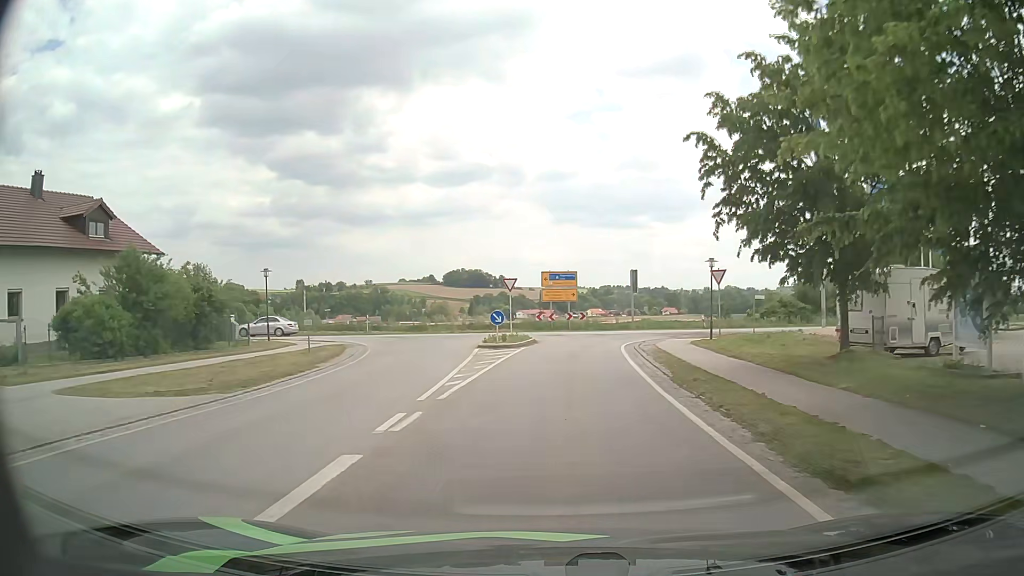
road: secondary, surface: asphalt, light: Day
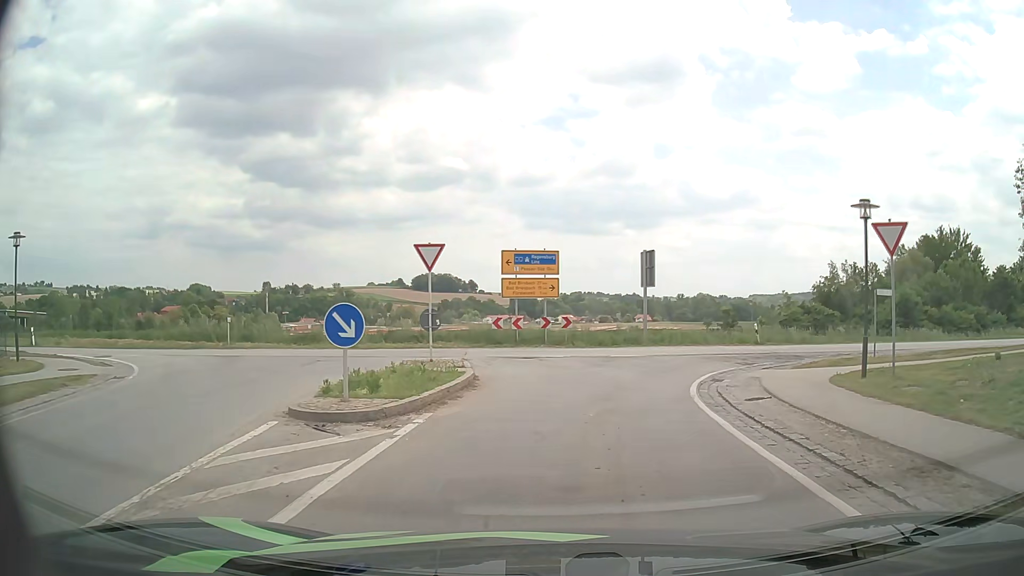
(+0.1, +18.0) m; +3°
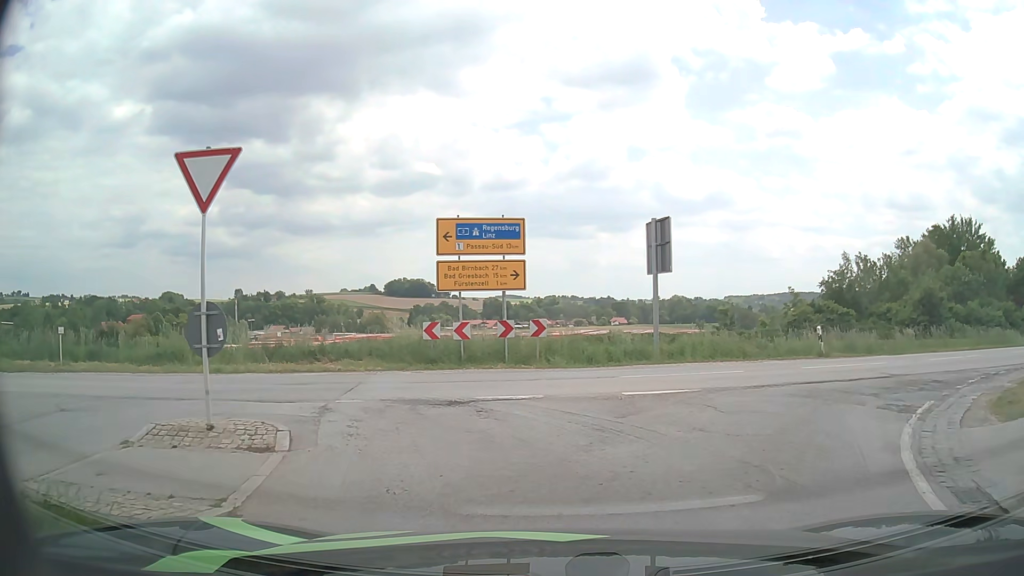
(+0.2, +10.5) m; +2°
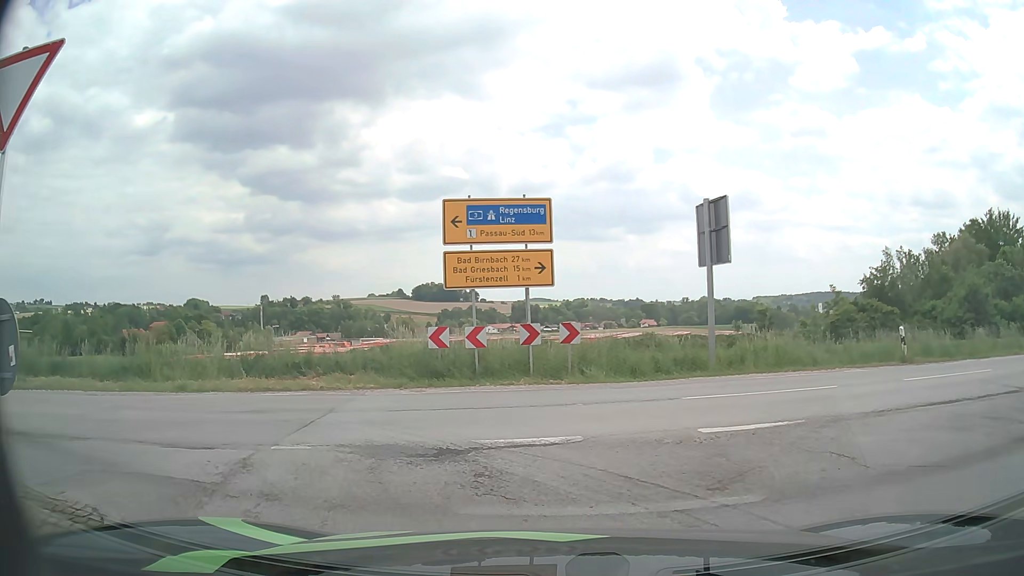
(0.0, +3.6) m; -2°
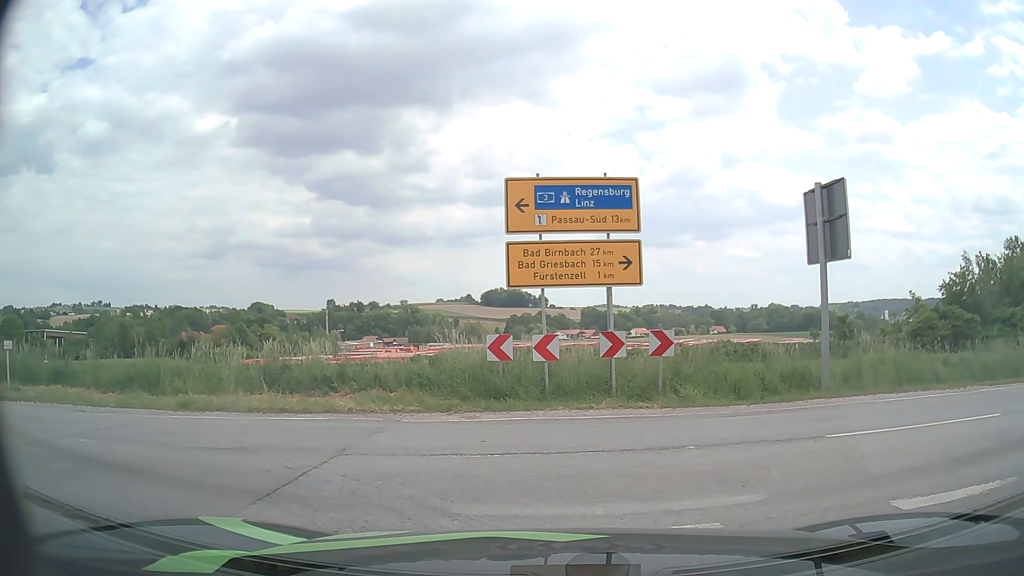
(-0.1, +2.9) m; -3°
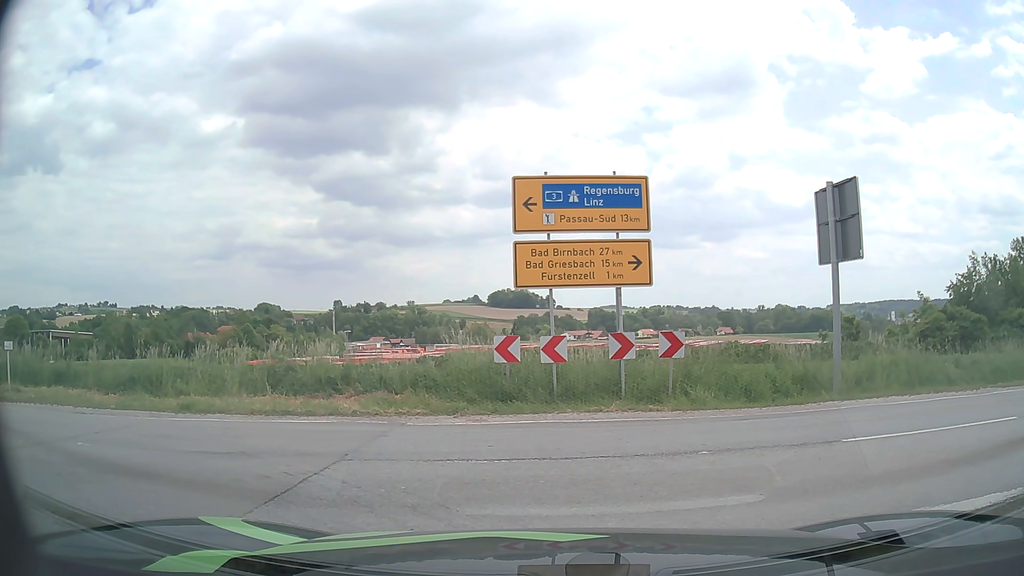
(0.0, +0.3) m; 0°
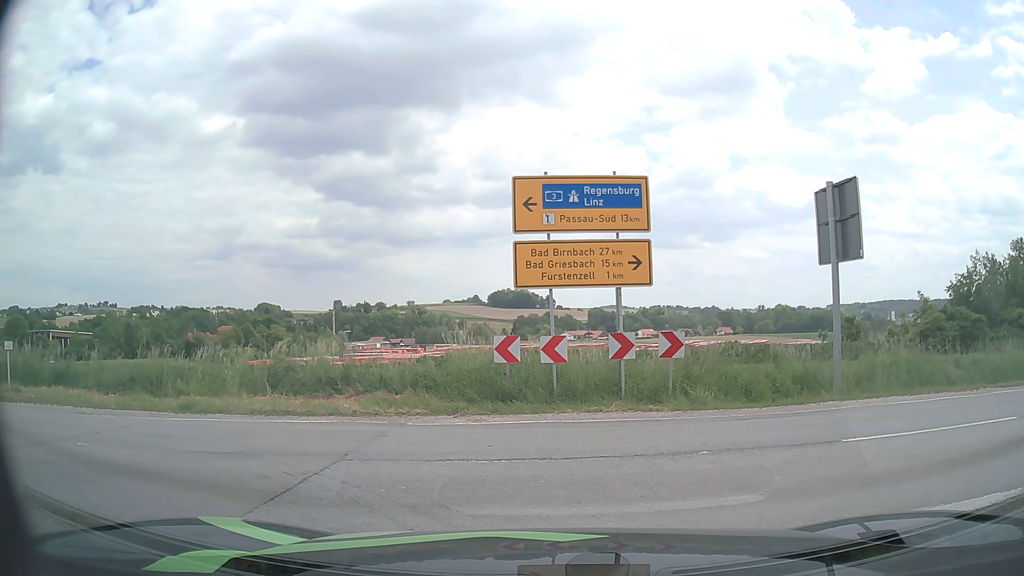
(0.0, 0.0) m; 0°
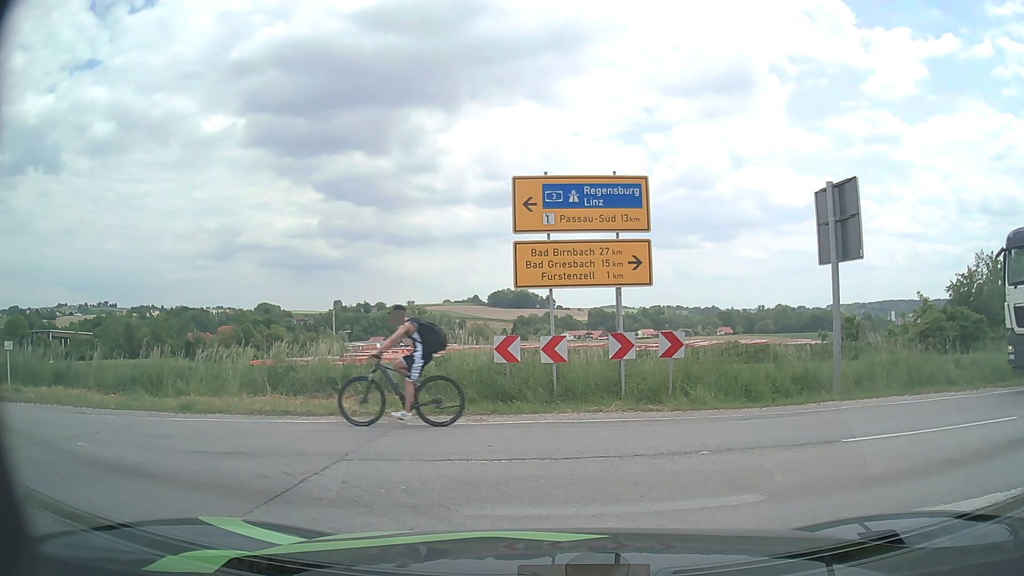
(0.0, 0.0) m; 0°
